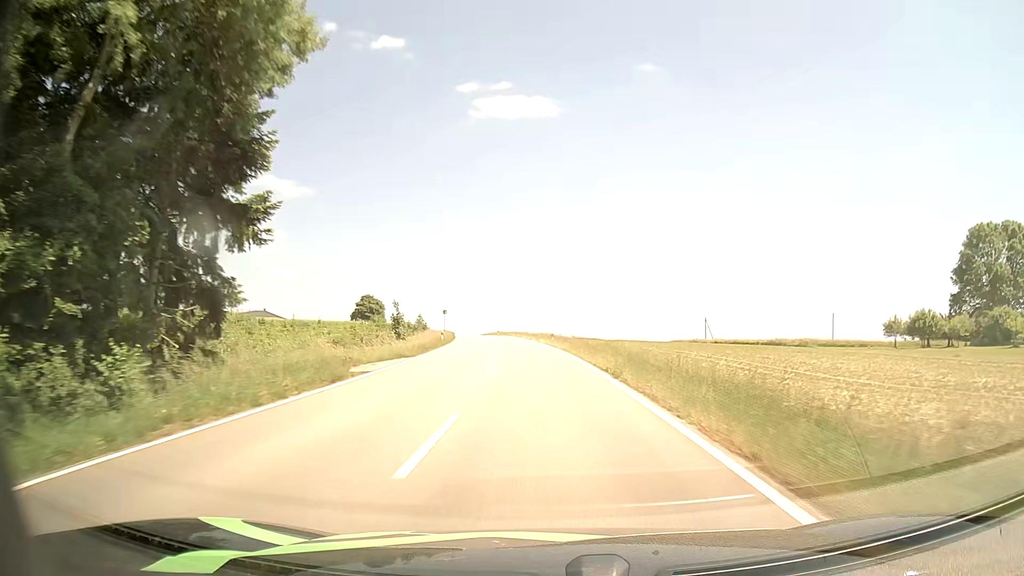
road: tertiary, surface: asphalt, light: Day
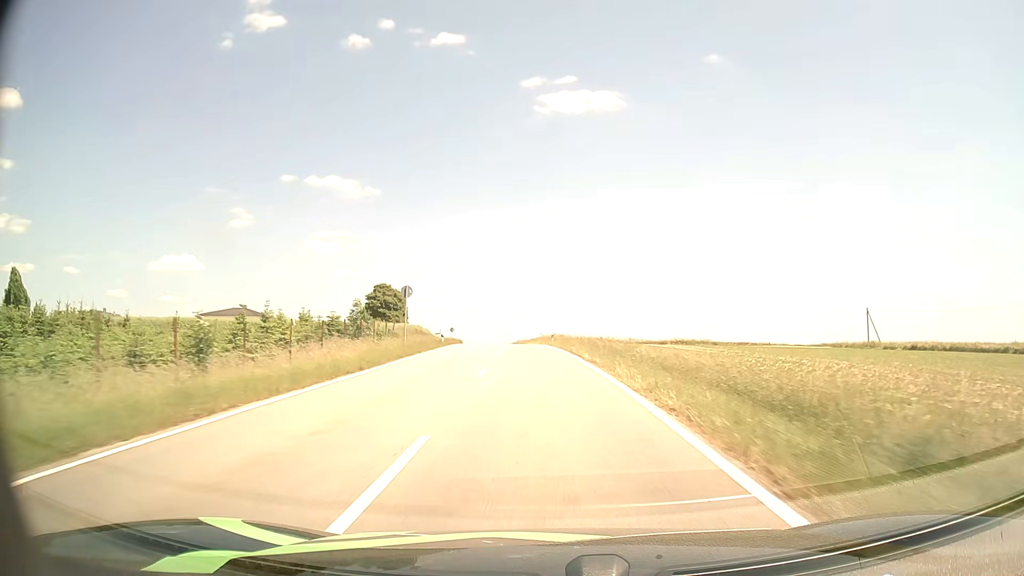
(-2.5, +51.8) m; -6°
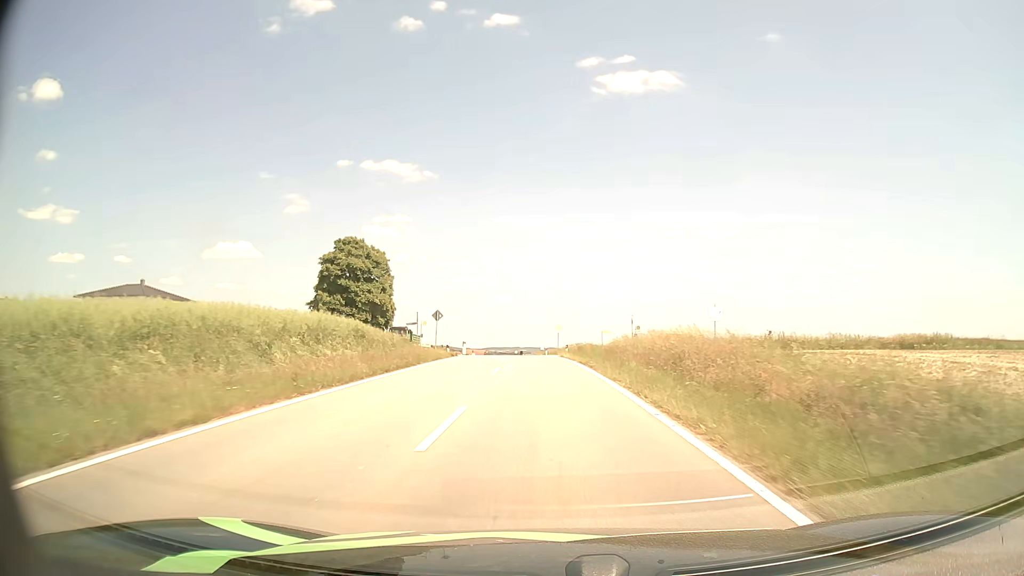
(-3.0, +57.9) m; -5°
(0, +10) (0, +20) (-1, +30) (-1, +40) (-2, +50) (-2, +60) (-3, +70) (-4, +80) (-5, +90) (-6, +100) m
